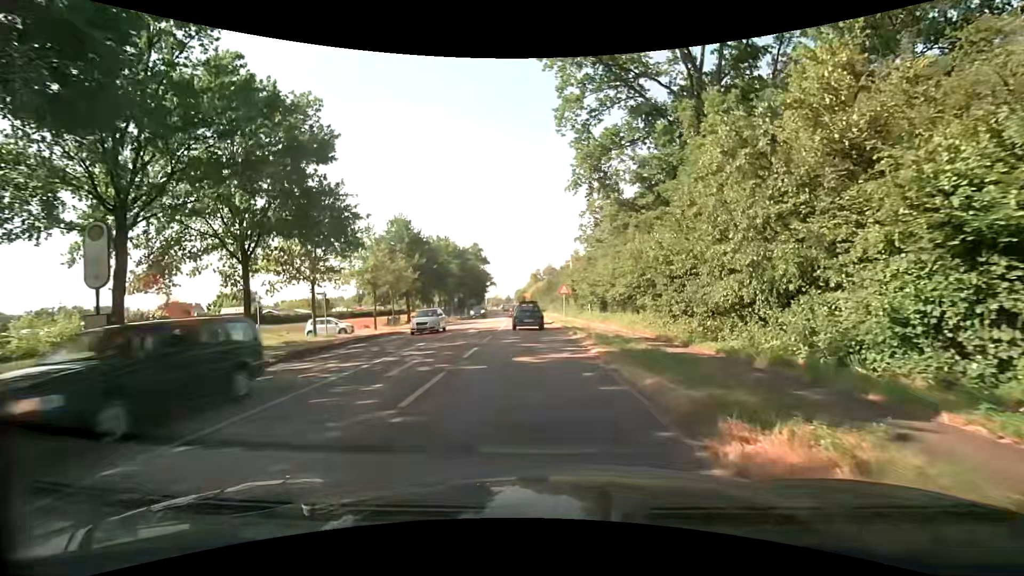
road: secondary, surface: asphalt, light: Day
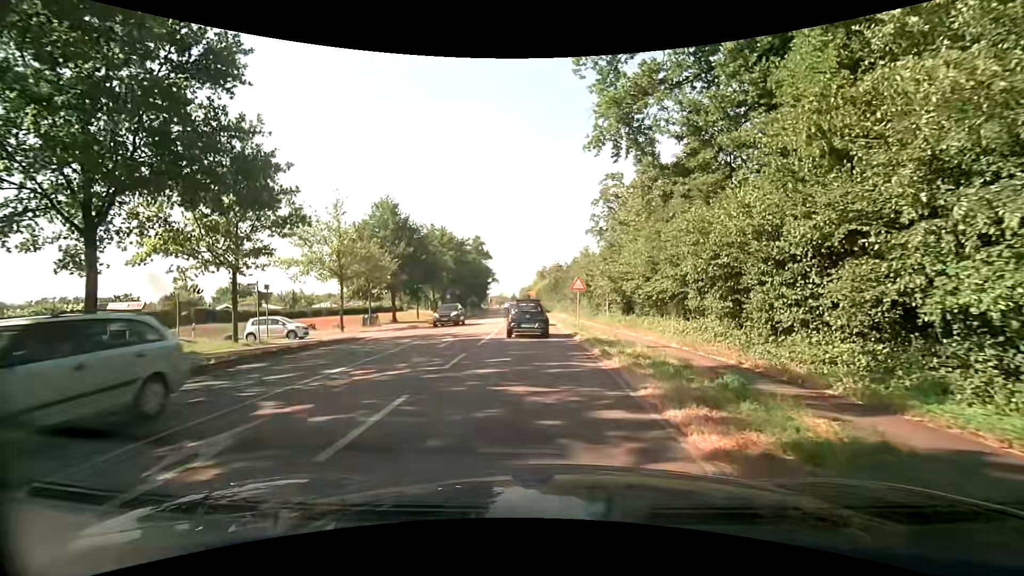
(-0.1, +8.5) m; 0°
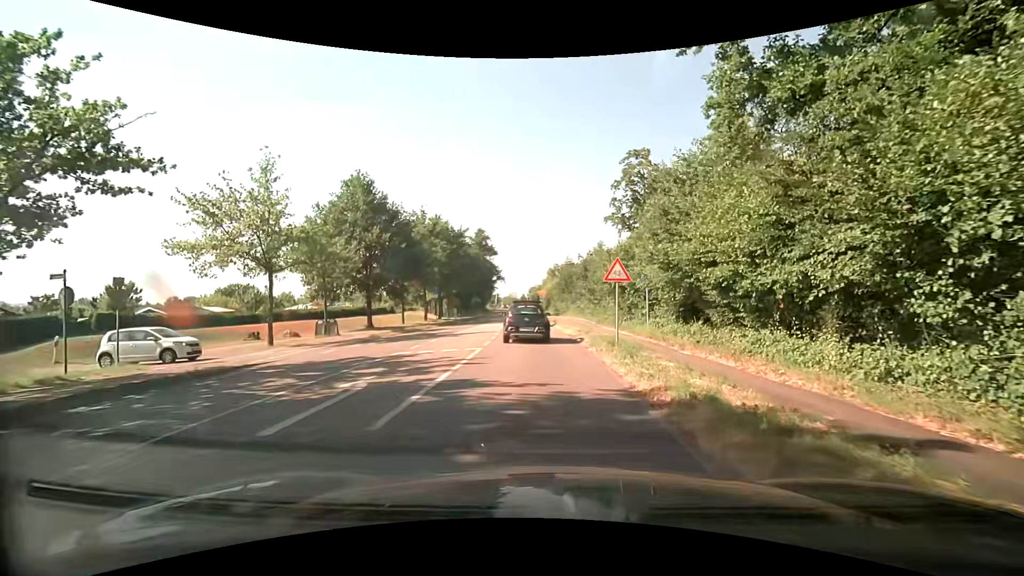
(-0.3, +10.7) m; -2°
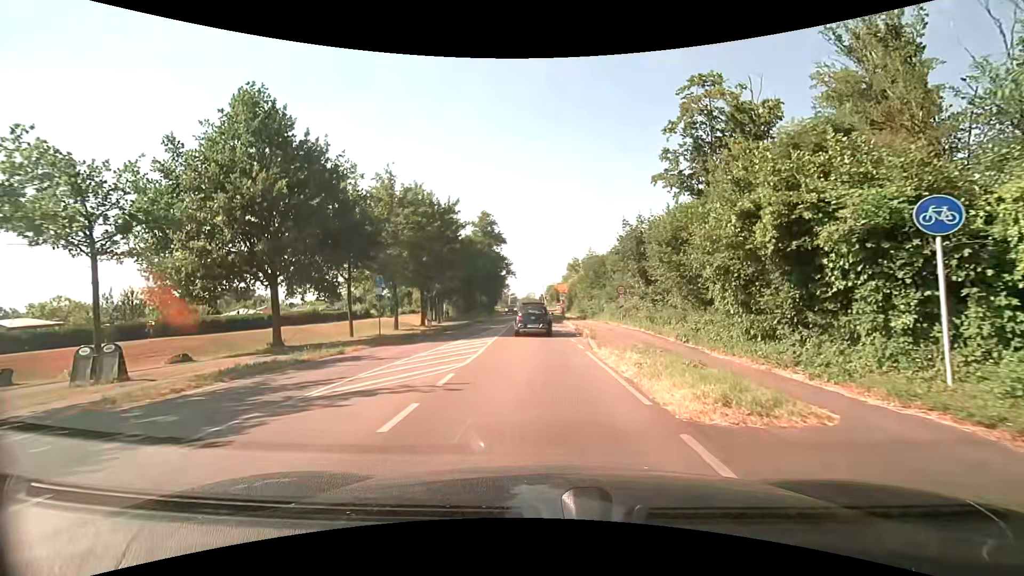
(-0.2, +18.2) m; -2°
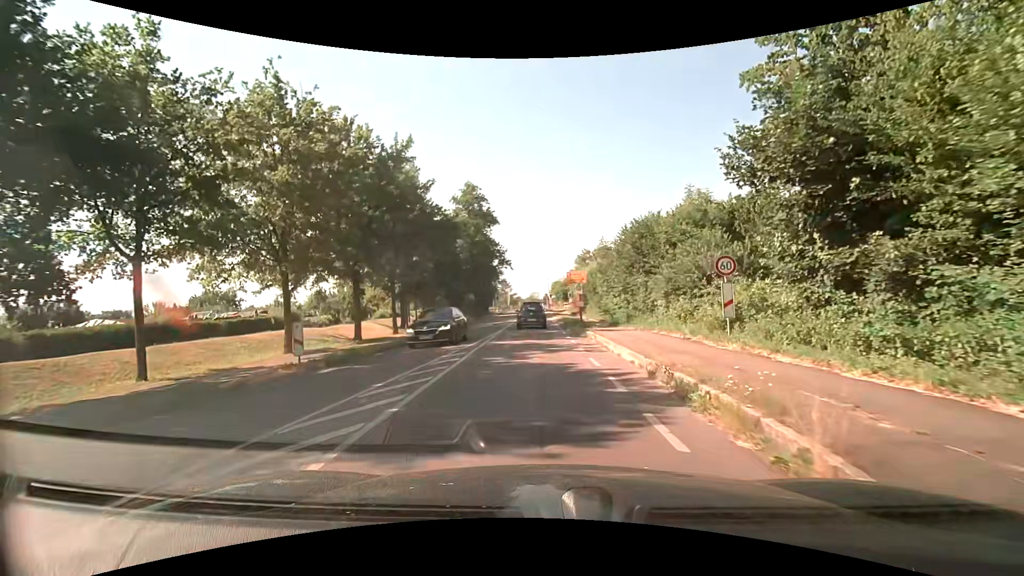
(-0.2, +18.1) m; -1°
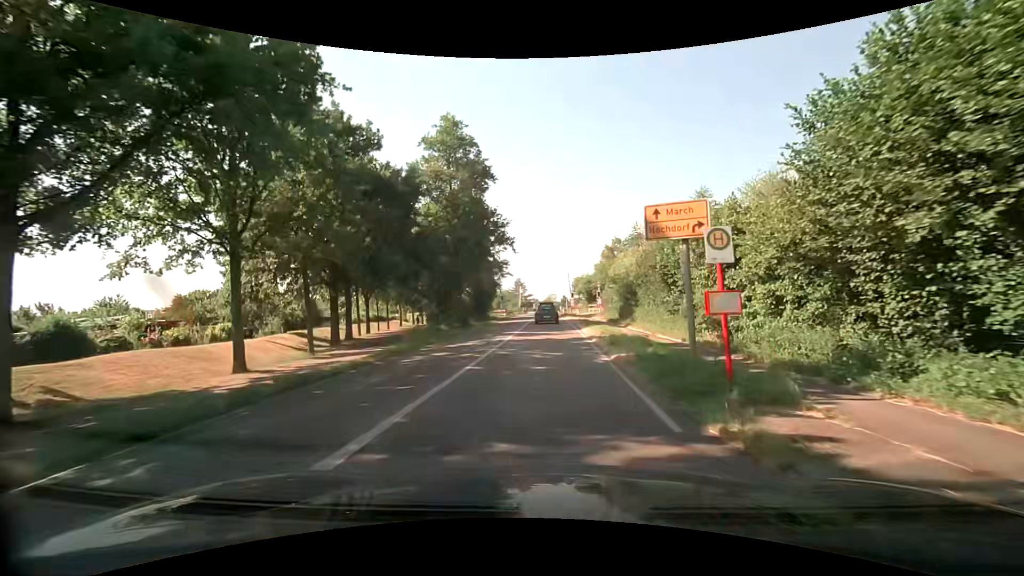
(-0.3, +21.2) m; -2°
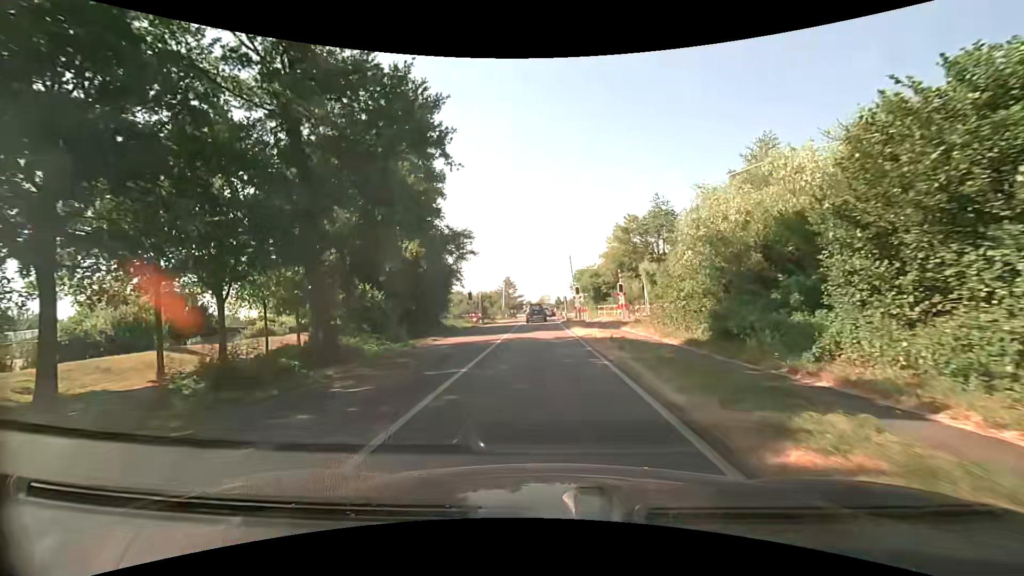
(+0.2, +23.4) m; 0°
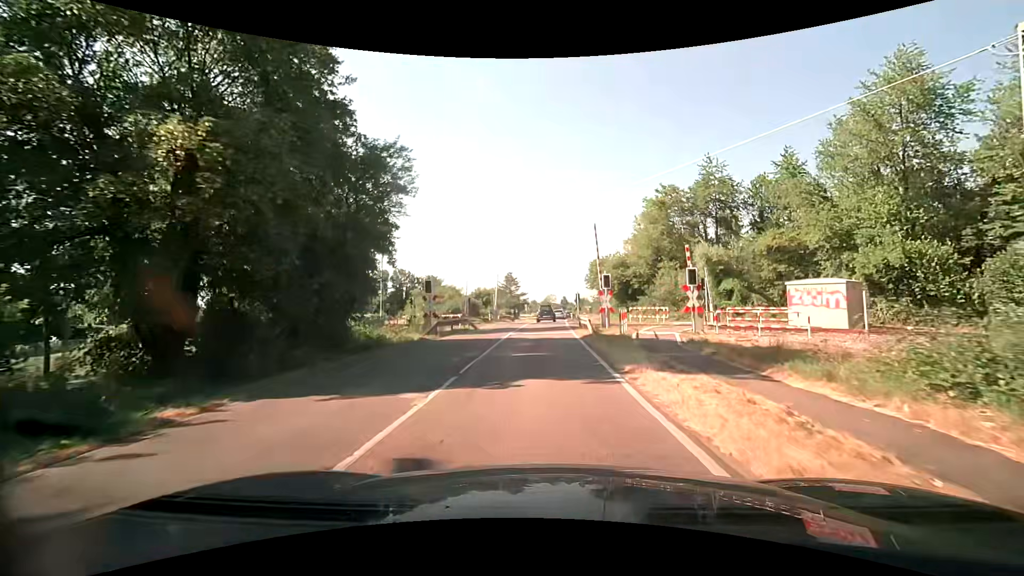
(0.0, +17.5) m; -1°
(0, +10) (0, +20) (0, +30) (+1, +40) (+1, +50) (+2, +60) (+3, +70) (+4, +80) (+5, +90) (+6, +100) m
